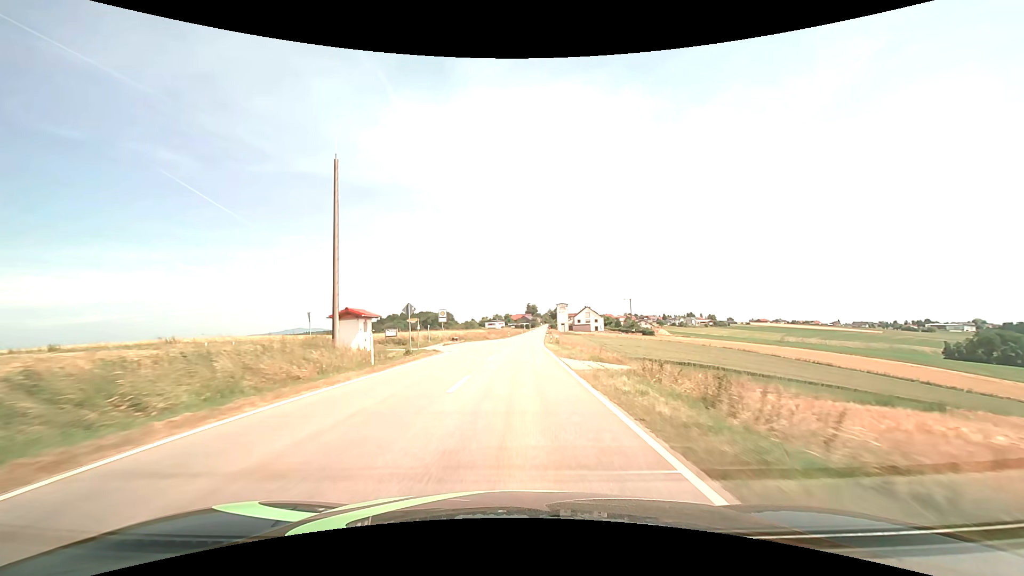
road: tertiary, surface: asphalt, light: Day
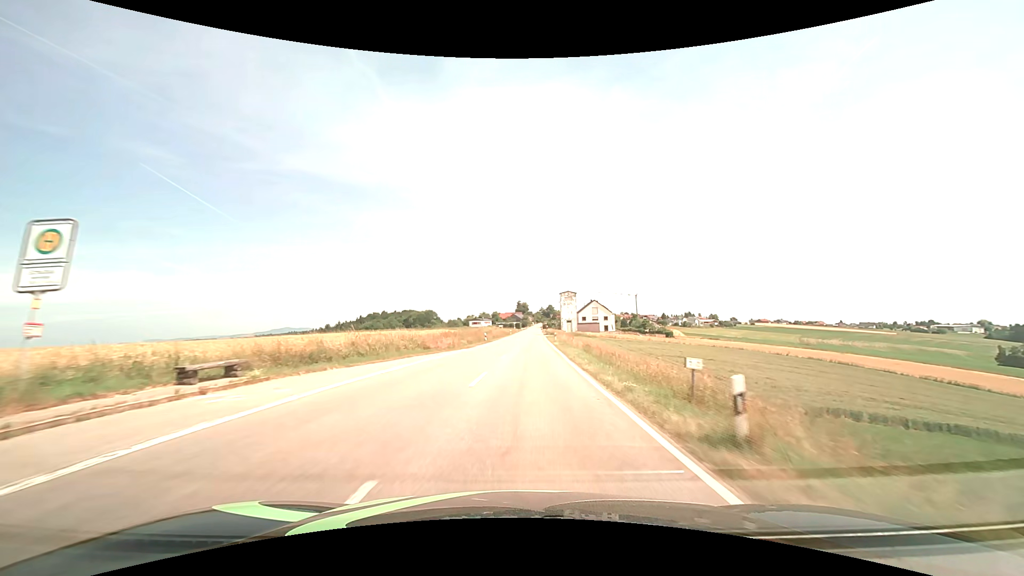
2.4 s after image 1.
(+0.5, +45.8) m; +1°
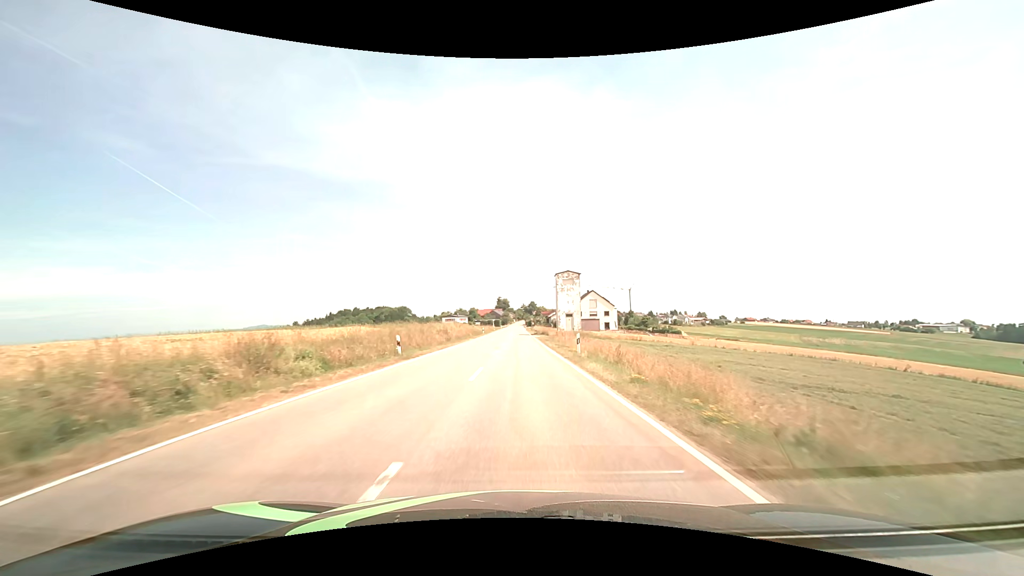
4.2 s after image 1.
(+0.7, +34.5) m; +2°
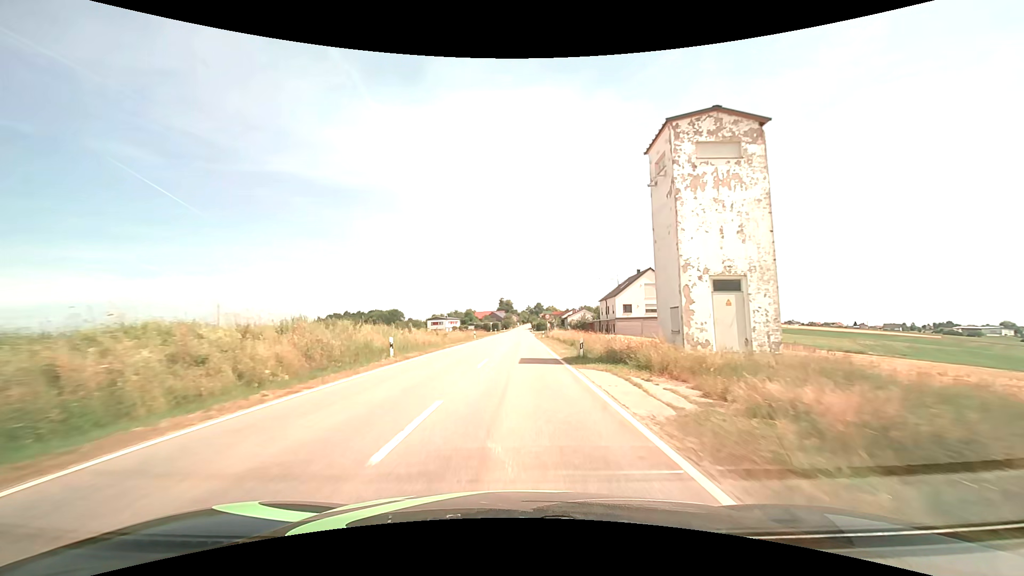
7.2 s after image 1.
(+0.4, +54.3) m; 0°
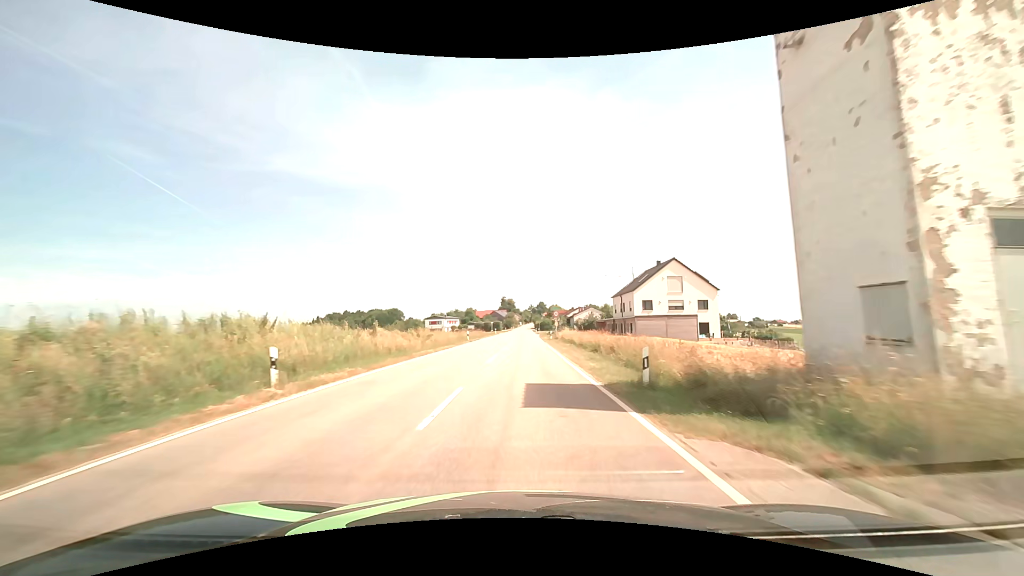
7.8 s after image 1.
(0.0, +10.2) m; 0°
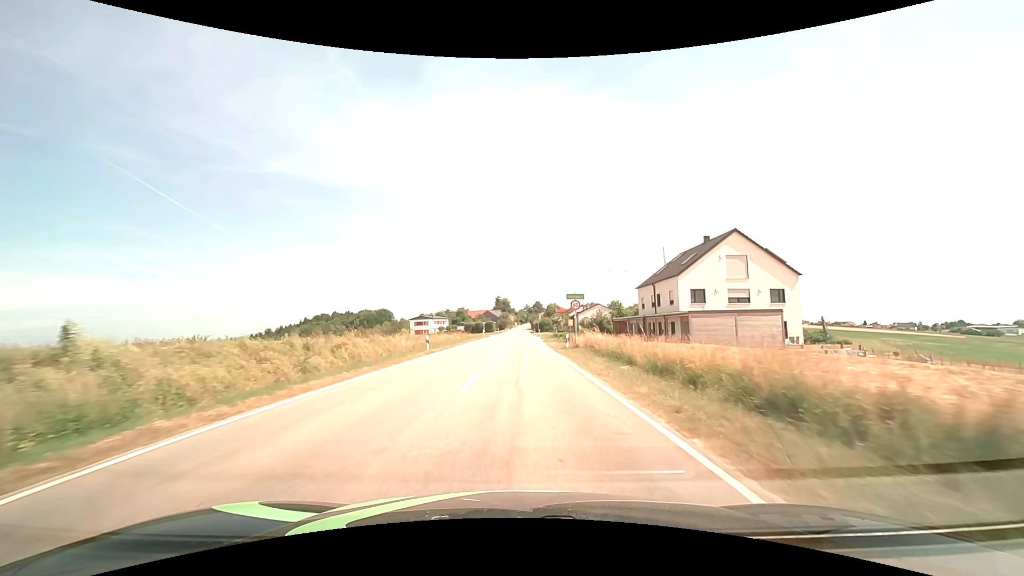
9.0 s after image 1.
(+0.1, +19.5) m; +1°
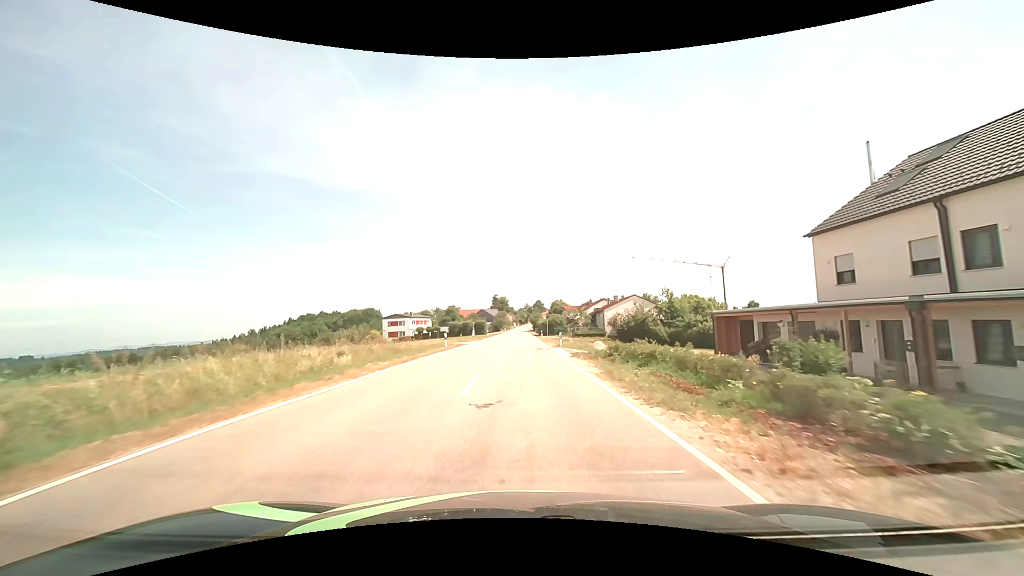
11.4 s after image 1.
(+0.1, +35.7) m; 0°
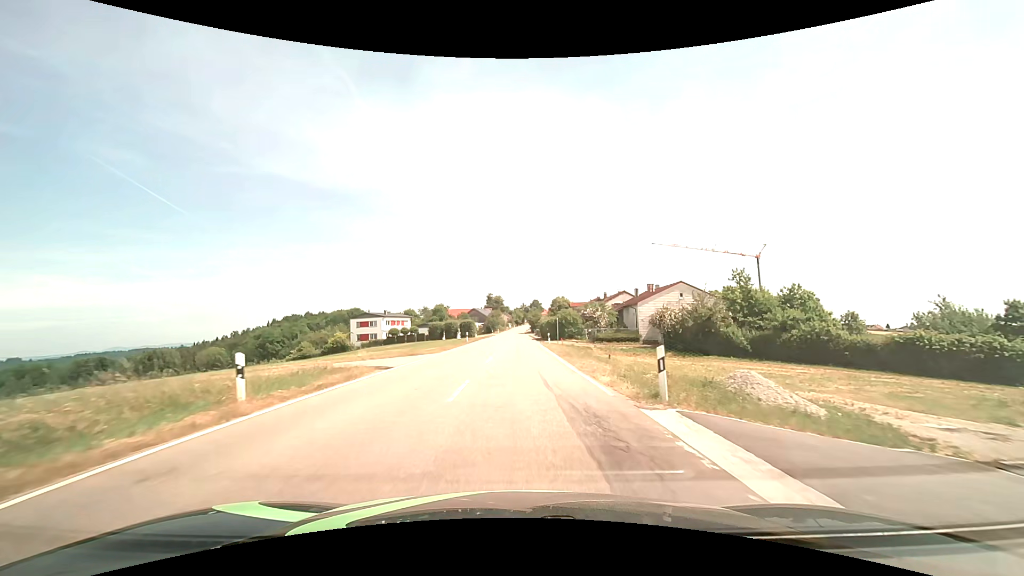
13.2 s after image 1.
(+0.1, +24.4) m; 0°
(0, +10) (0, +20) (0, +30) (0, +40) (0, +50) (0, +60) (0, +70) (0, +80) (0, +90) (0, +100) m
